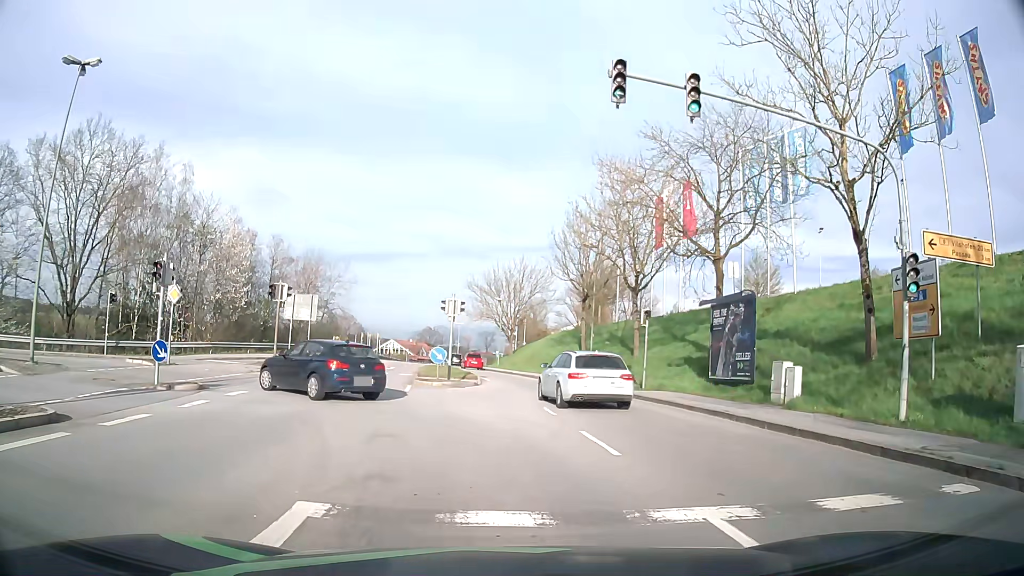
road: tertiary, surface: asphalt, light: Day
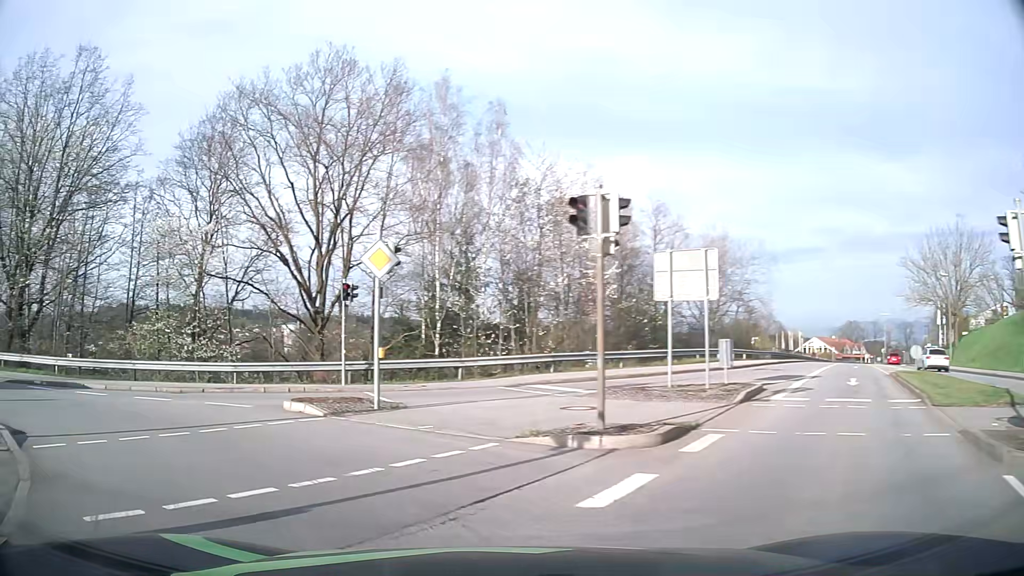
(-3.4, +17.0) m; -35°
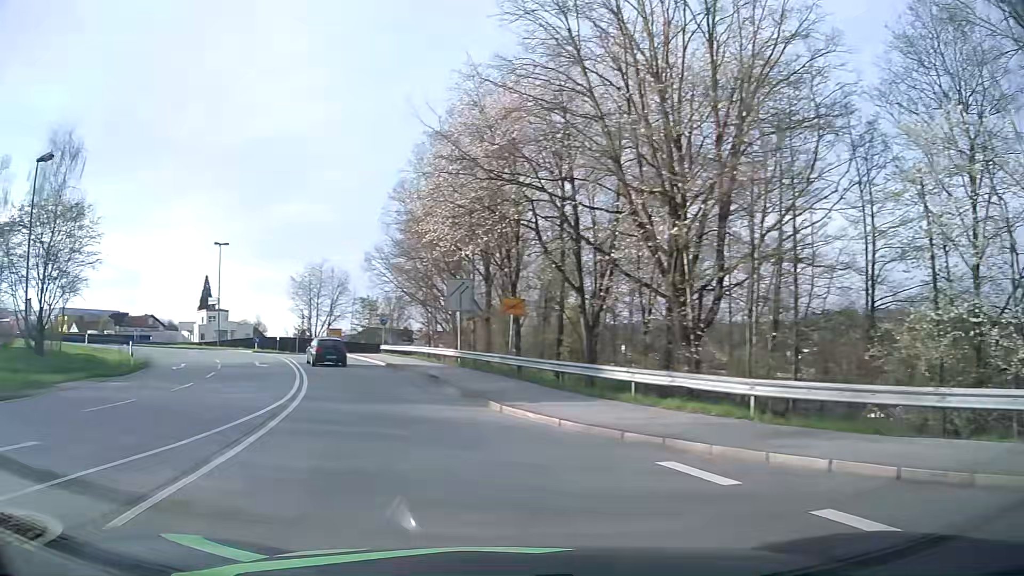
(-7.7, +12.5) m; -60°
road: primary_link
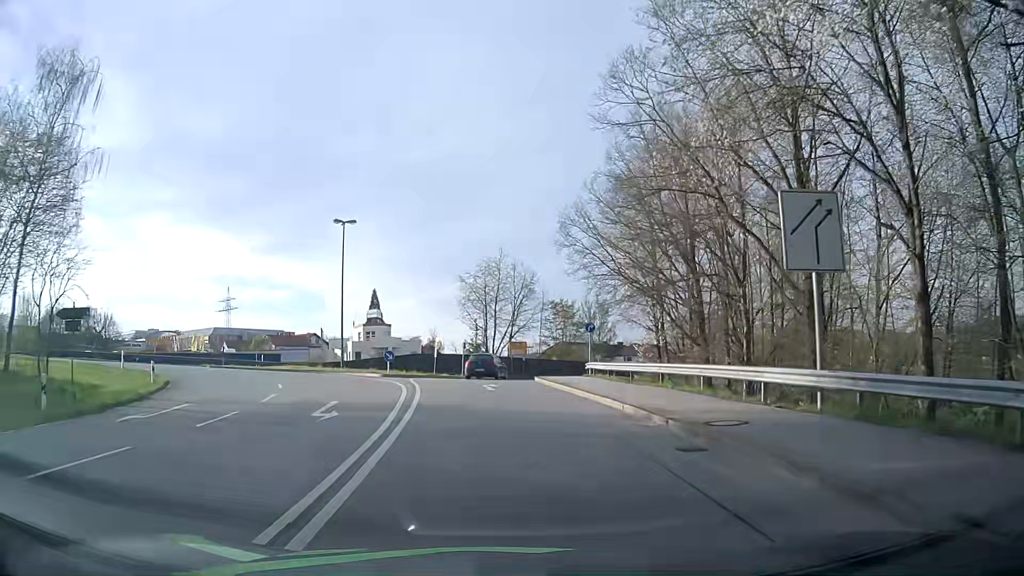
(-5.0, +20.3) m; -18°
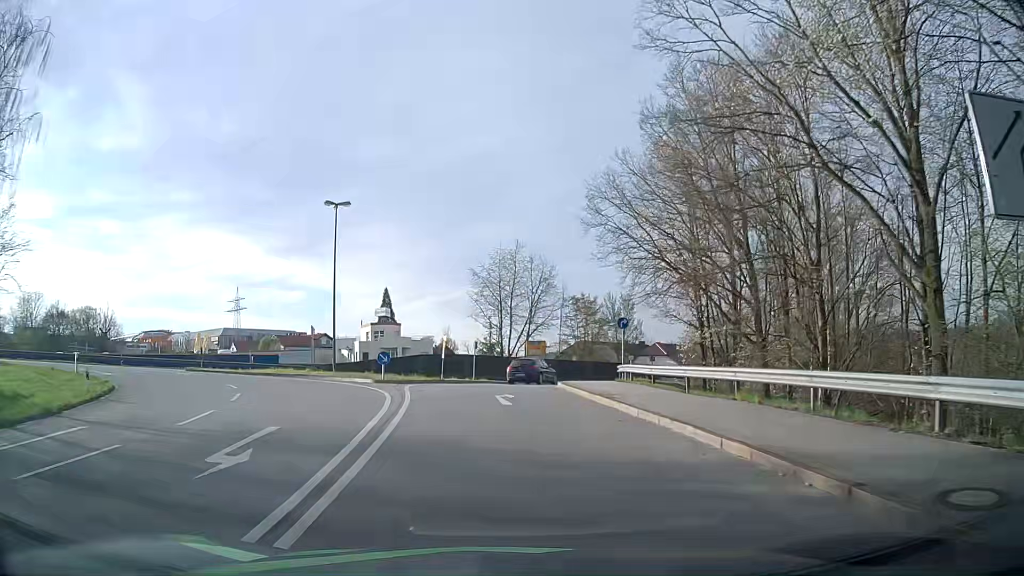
(0.0, +6.1) m; -1°
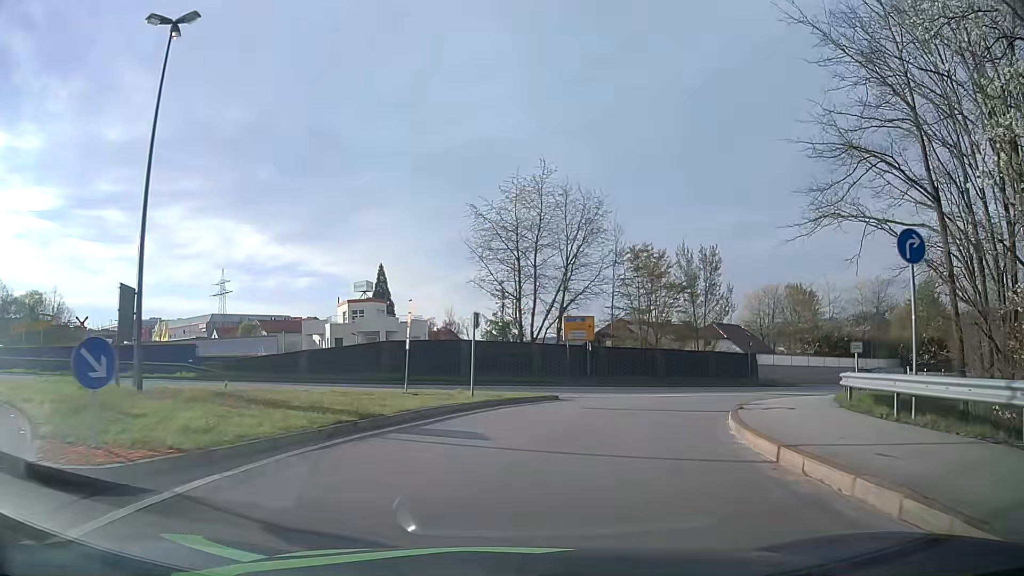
(-0.8, +23.2) m; -1°
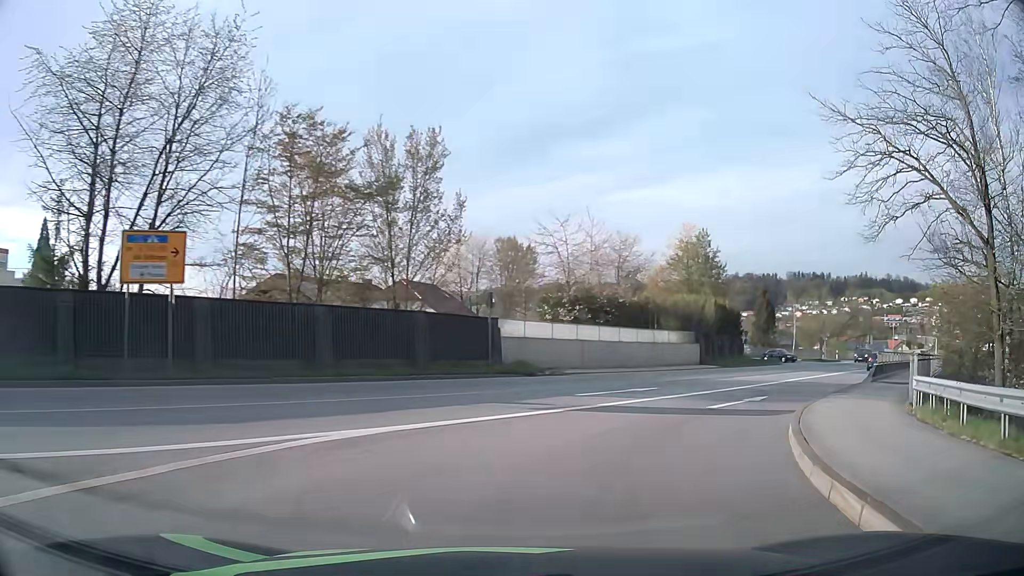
(+3.9, +19.2) m; +27°
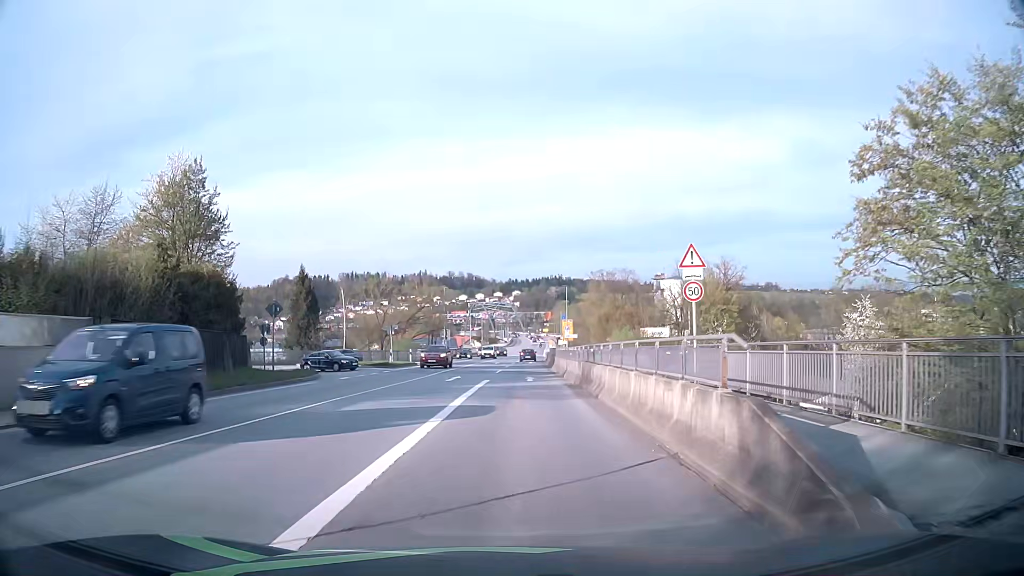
(+10.4, +24.1) m; +39°
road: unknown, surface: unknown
(0, +10) (0, +20) (+1, +30) (+1, +40) (+1, +50) (+2, +60) (+2, +70) (+2, +80) (+3, +90) (+3, +100) m
